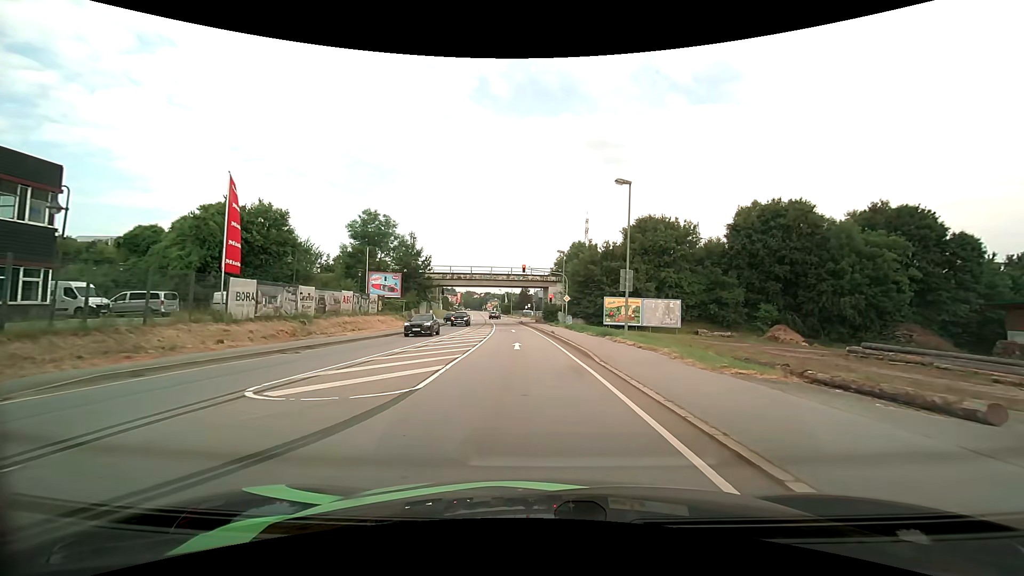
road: primary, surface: asphalt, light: Day
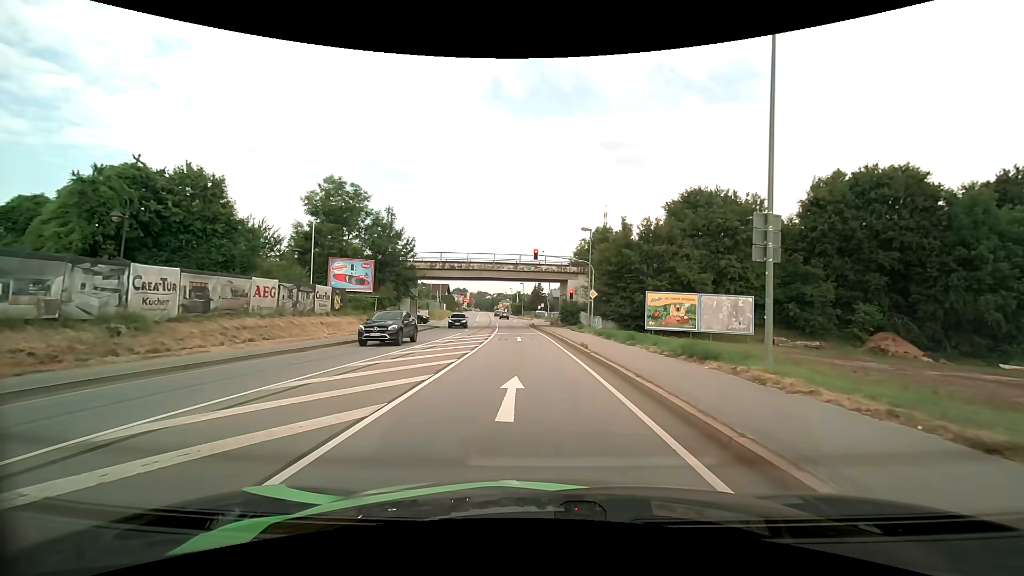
(-0.3, +13.8) m; -2°
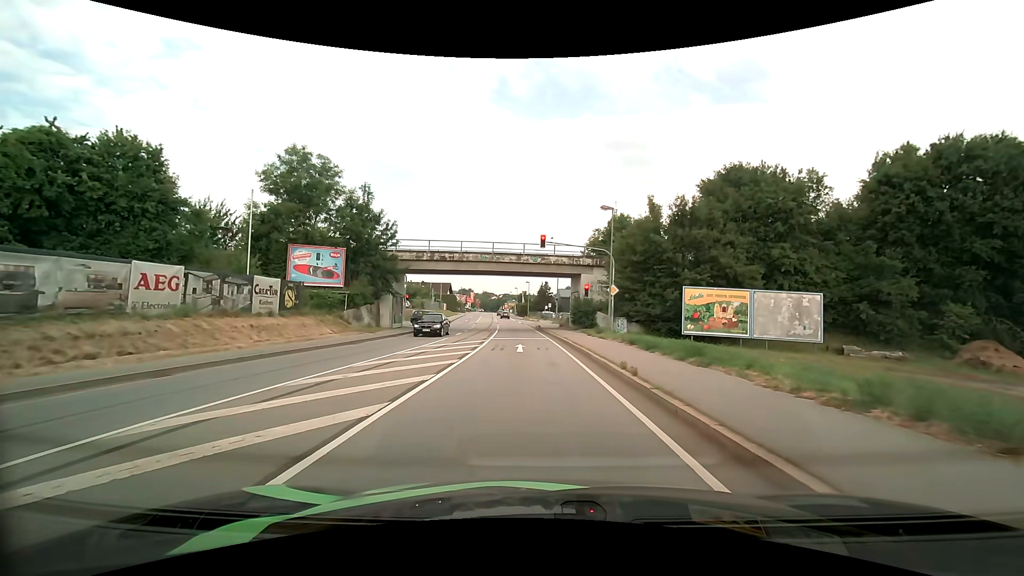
(0.0, +7.8) m; -1°
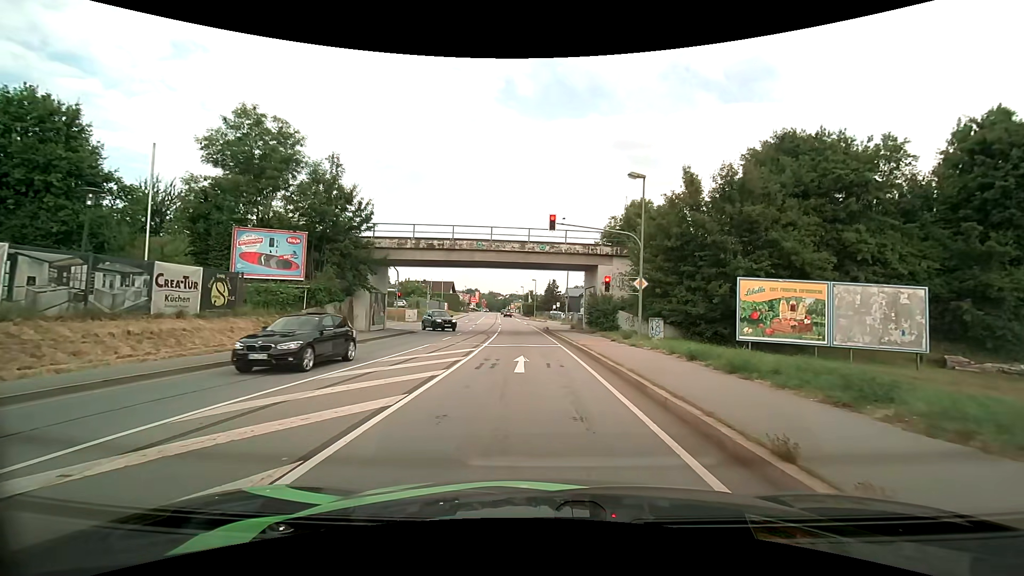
(0.0, +6.9) m; 0°
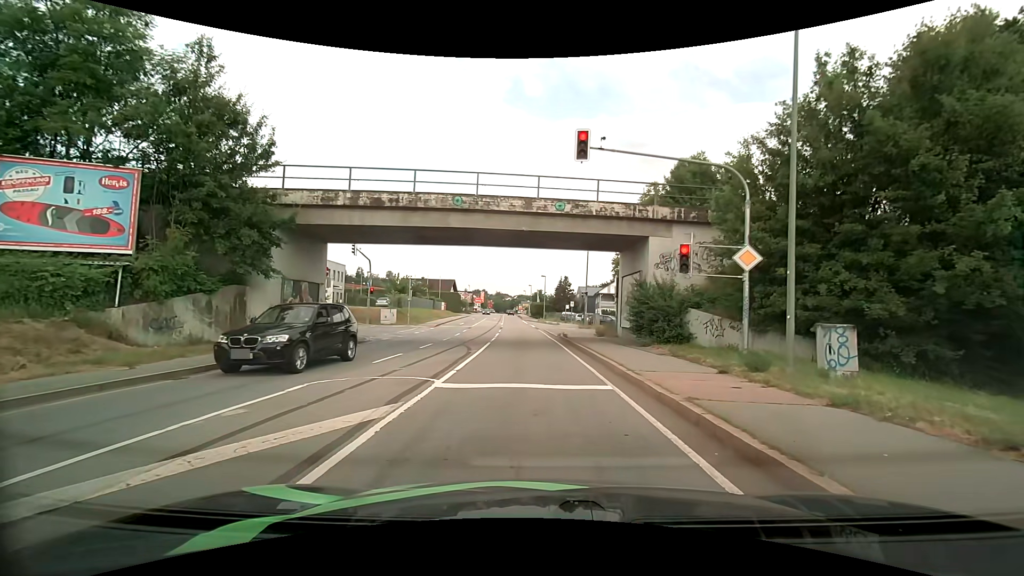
(-0.3, +12.5) m; -2°
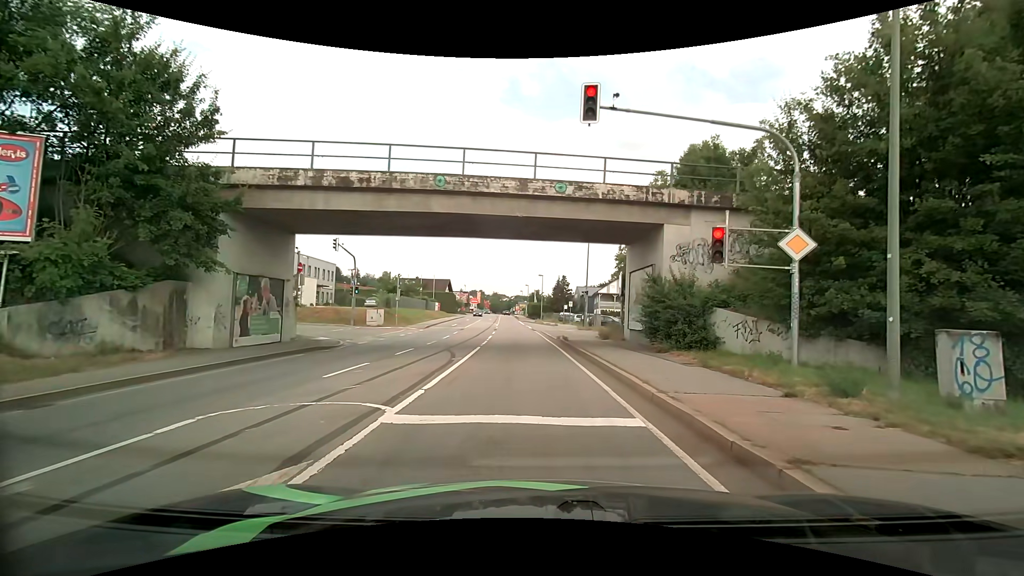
(0.0, +2.9) m; +1°
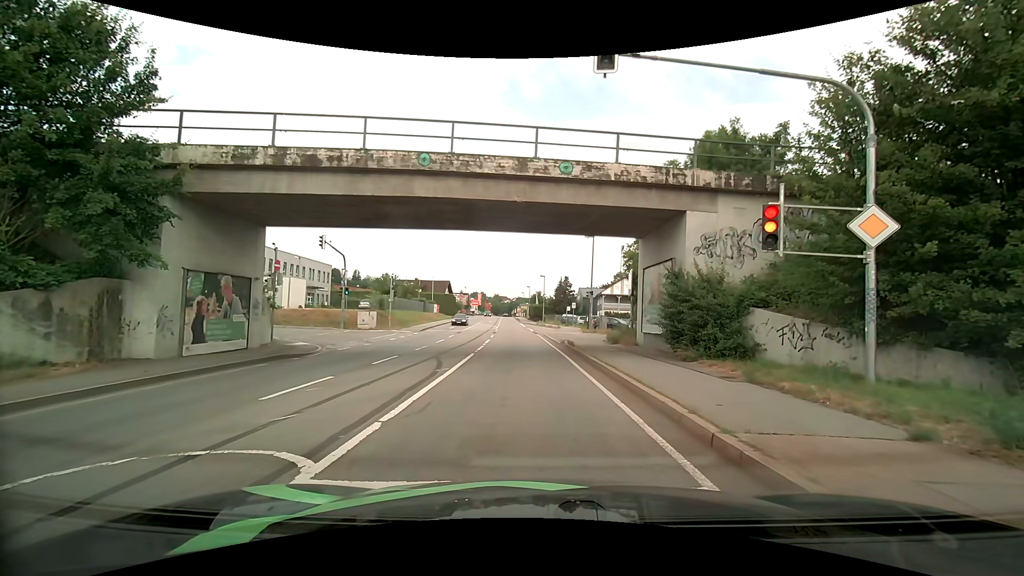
(0.0, +2.5) m; 0°
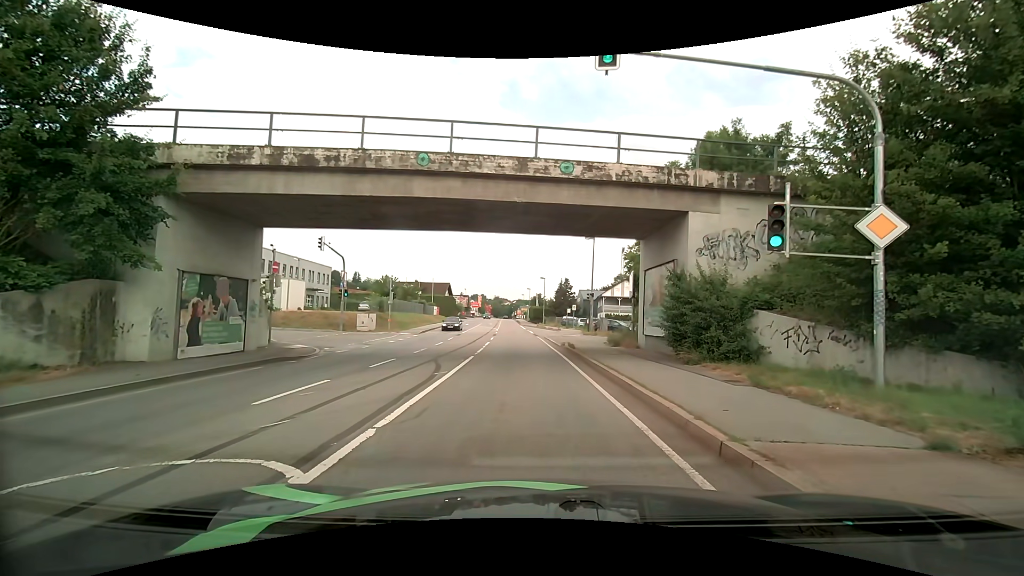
(0.0, +0.2) m; 0°
(0, +10) (-1, +20) (-2, +30) (-2, +40) (-3, +50) (-4, +60) (-4, +70) (-5, +80) (-6, +90) (-7, +100) m
